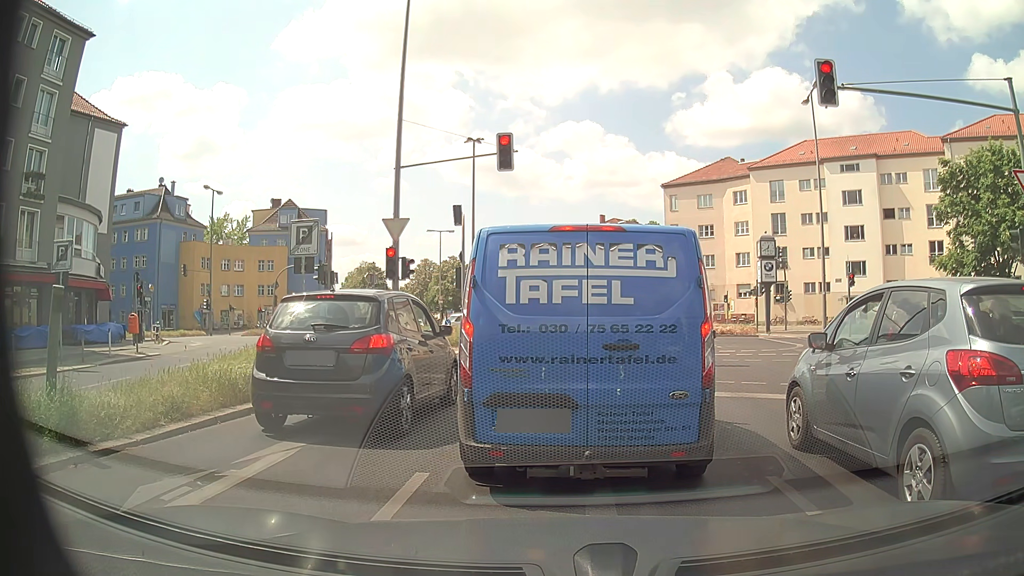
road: secondary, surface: asphalt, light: Day
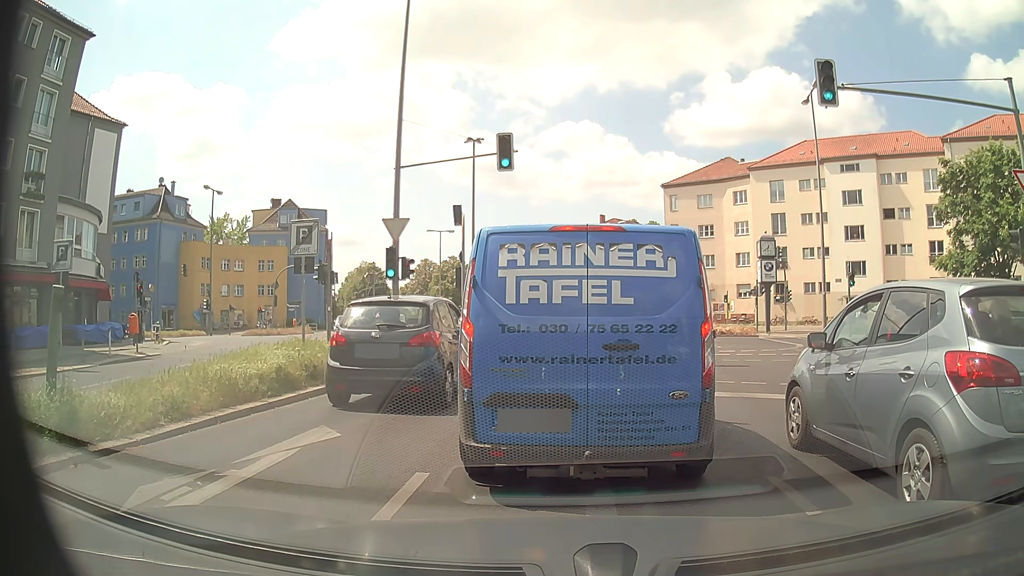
(0.0, 0.0) m; 0°
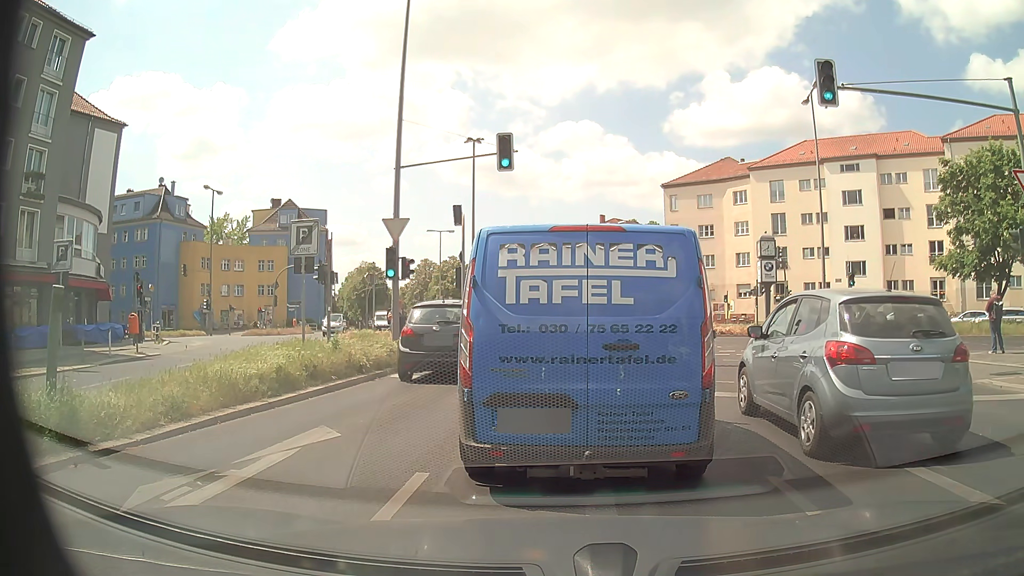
(0.0, 0.0) m; 0°
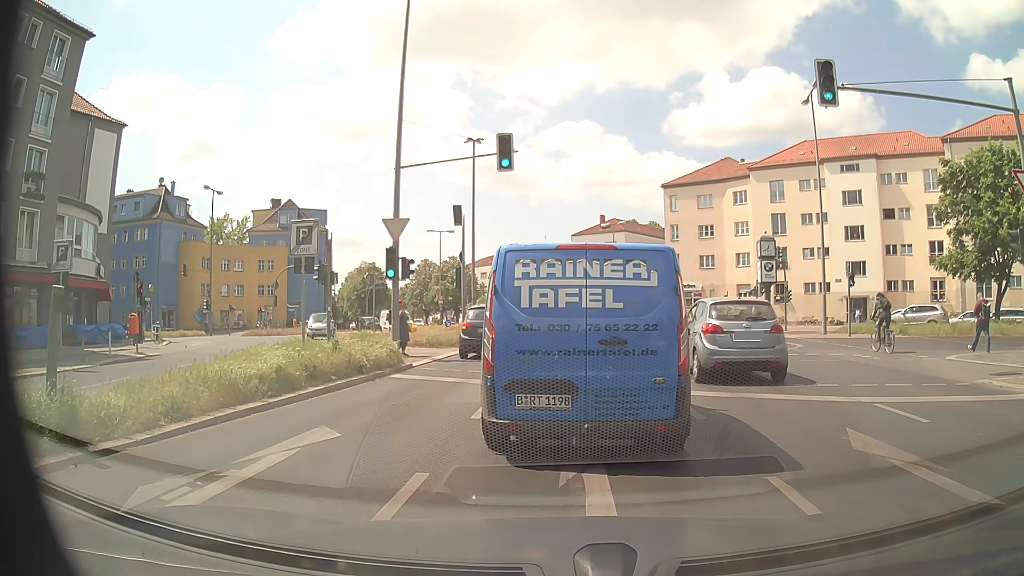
(0.0, 0.0) m; 0°
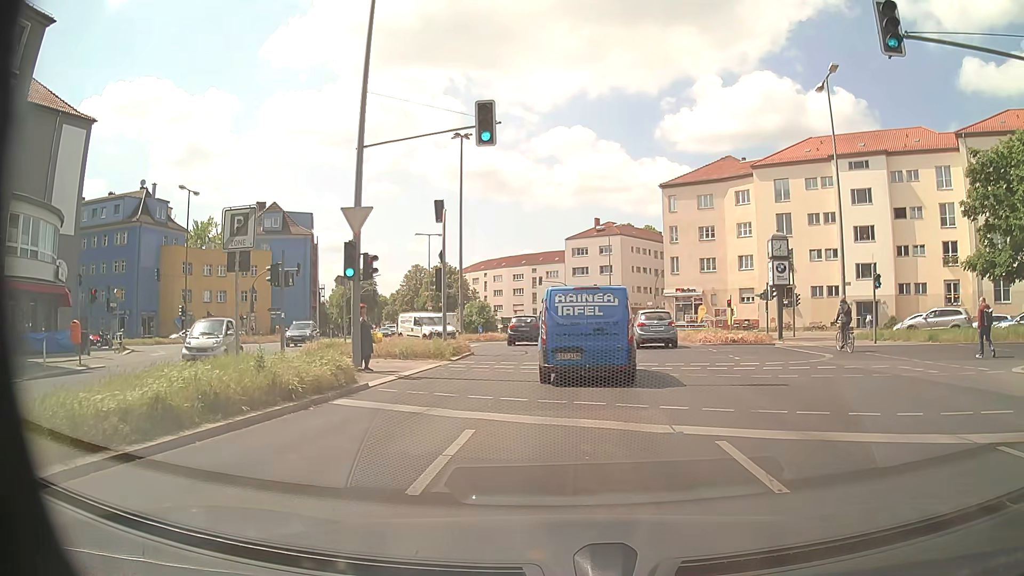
(-0.1, +3.7) m; -2°
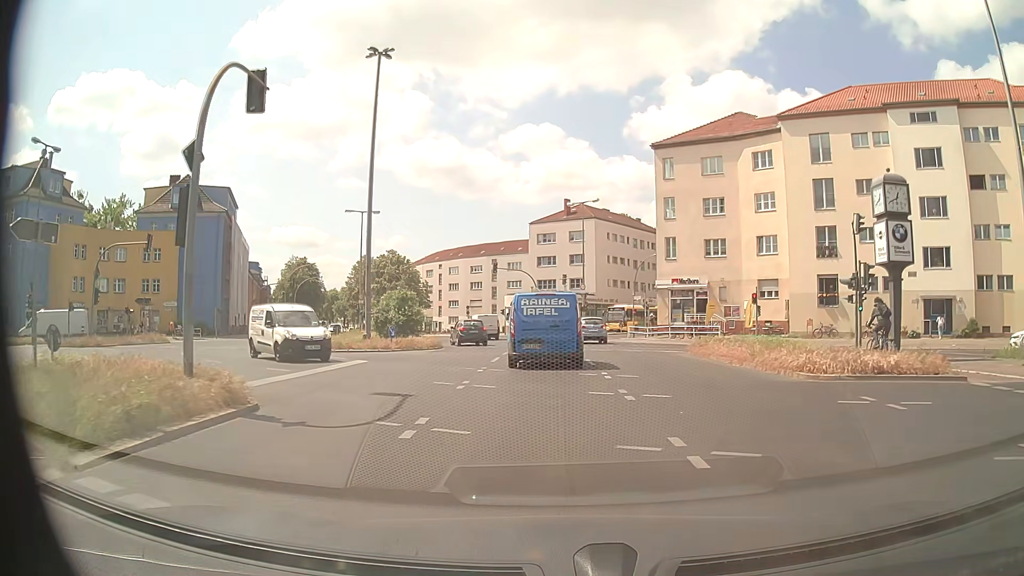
(+0.9, +17.0) m; +4°
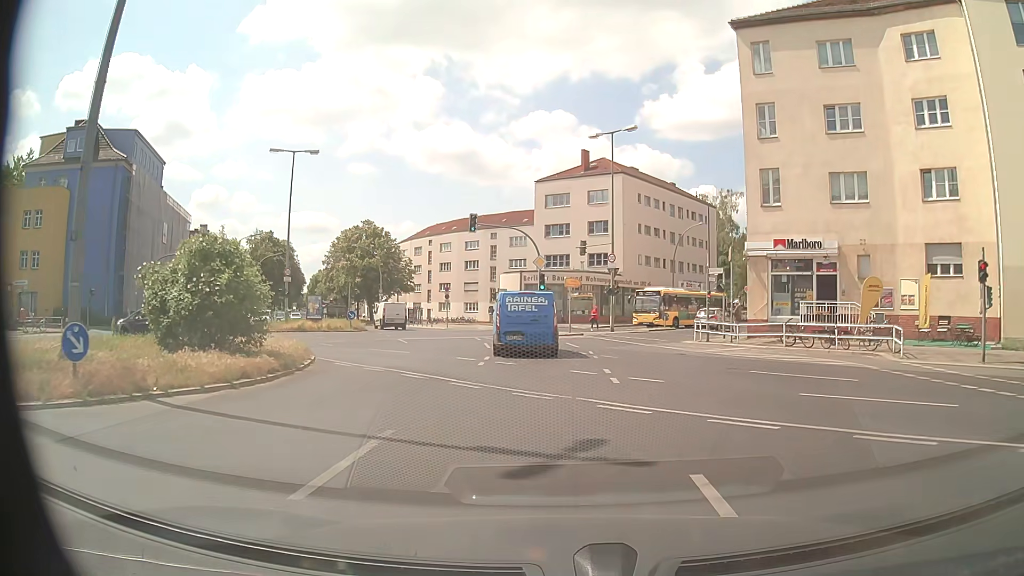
(-0.1, +22.7) m; -1°
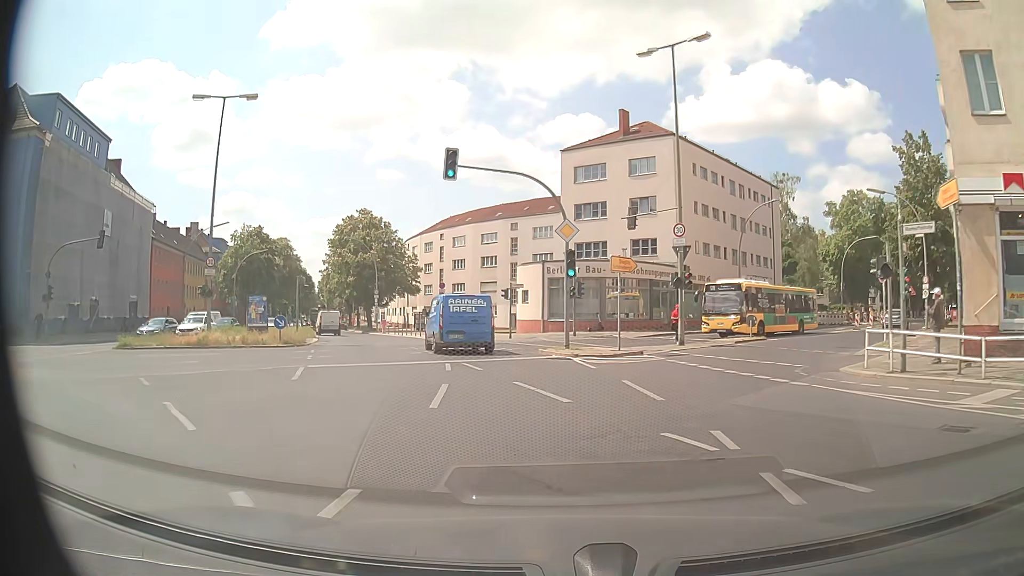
(-0.2, +15.5) m; -3°
(0, +10) (-2, +20) (-4, +30) (-8, +39) (-12, +48) (-16, +57) (-20, +66) (-24, +75) (-28, +84) (-33, +94) m
